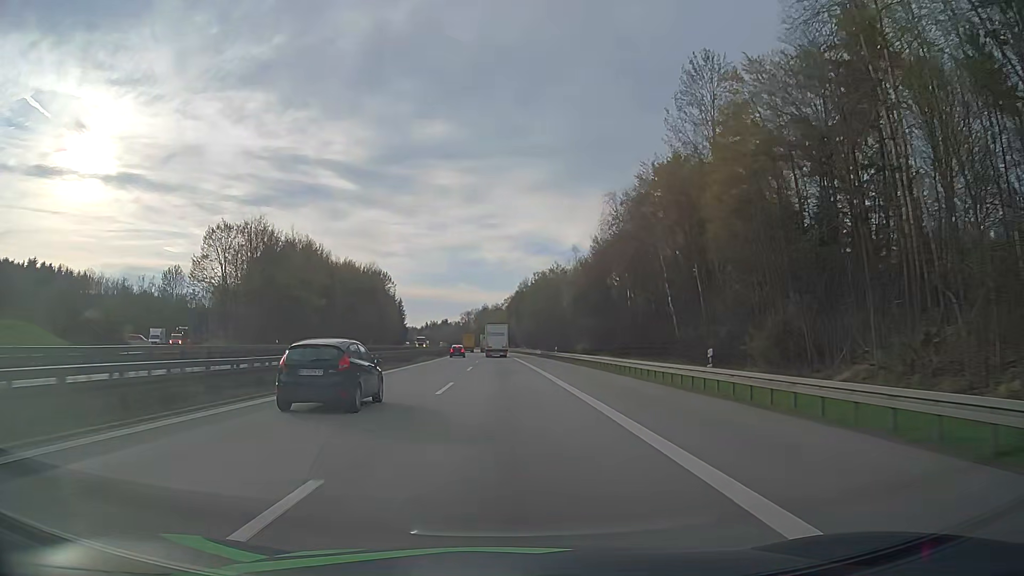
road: motorway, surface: asphalt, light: Day
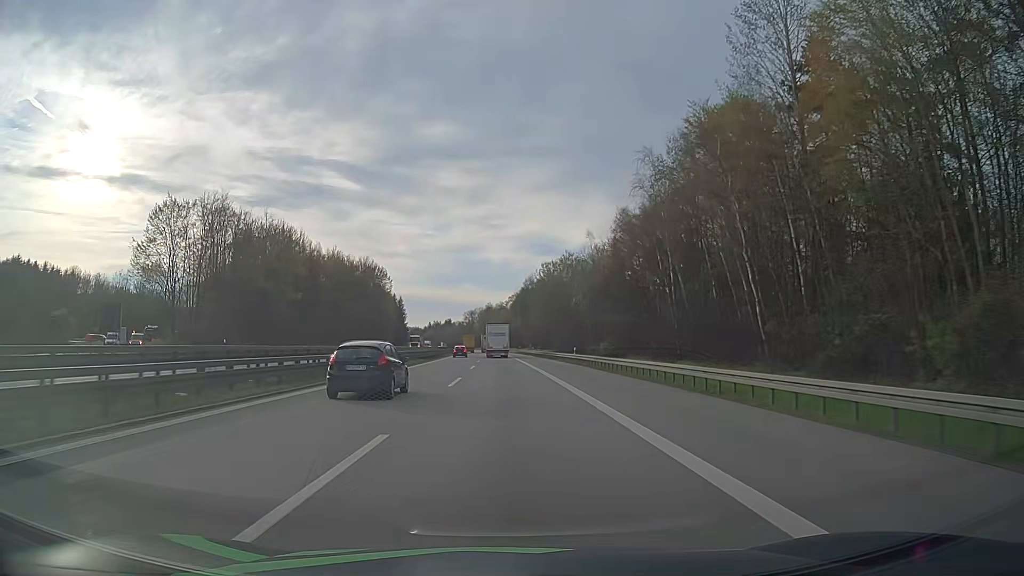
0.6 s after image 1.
(0.0, +14.7) m; 0°
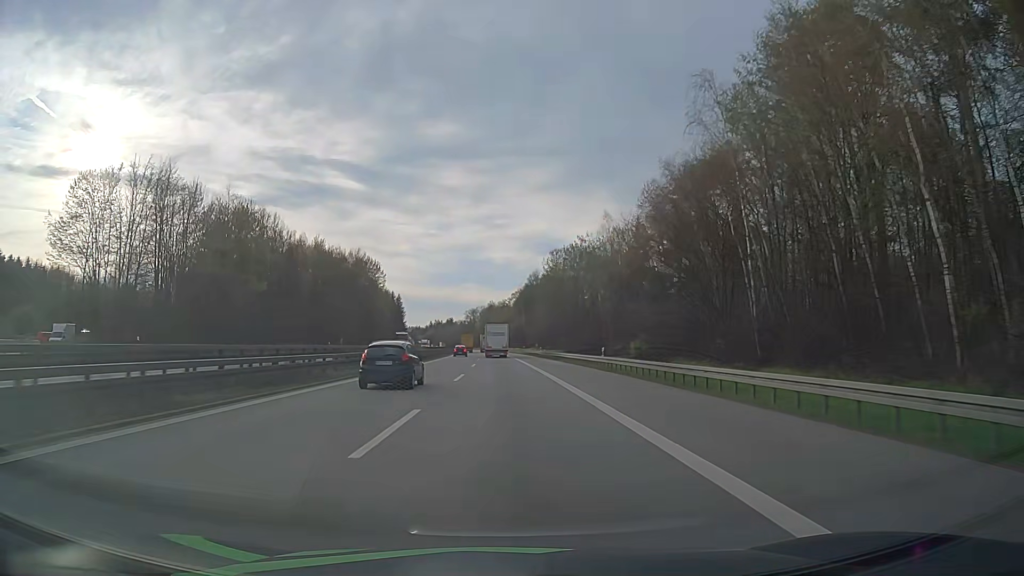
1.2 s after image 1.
(0.0, +14.8) m; 0°
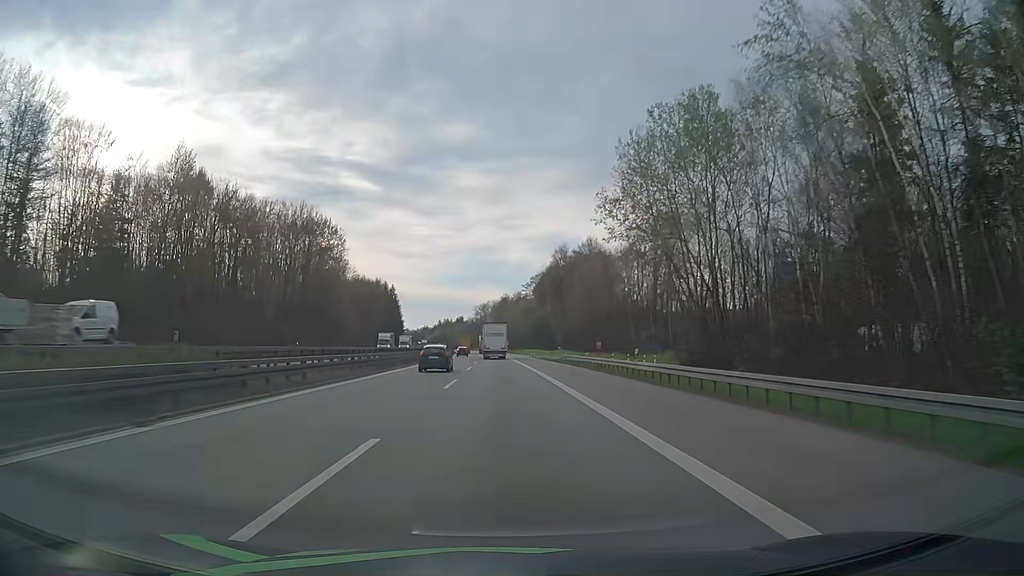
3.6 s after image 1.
(-0.5, +58.7) m; -1°
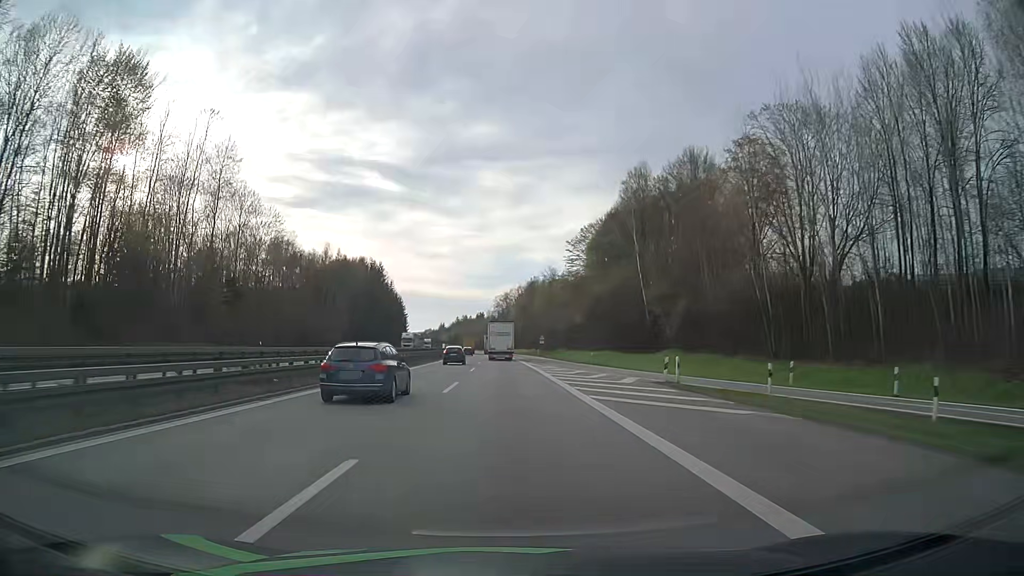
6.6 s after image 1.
(-1.2, +74.9) m; -2°
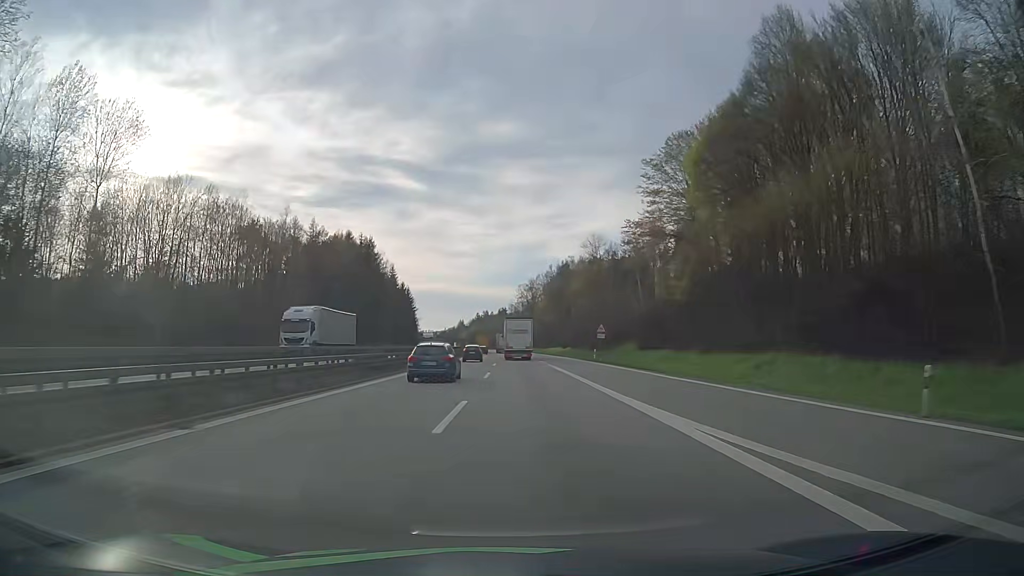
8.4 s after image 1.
(-0.8, +46.3) m; -2°
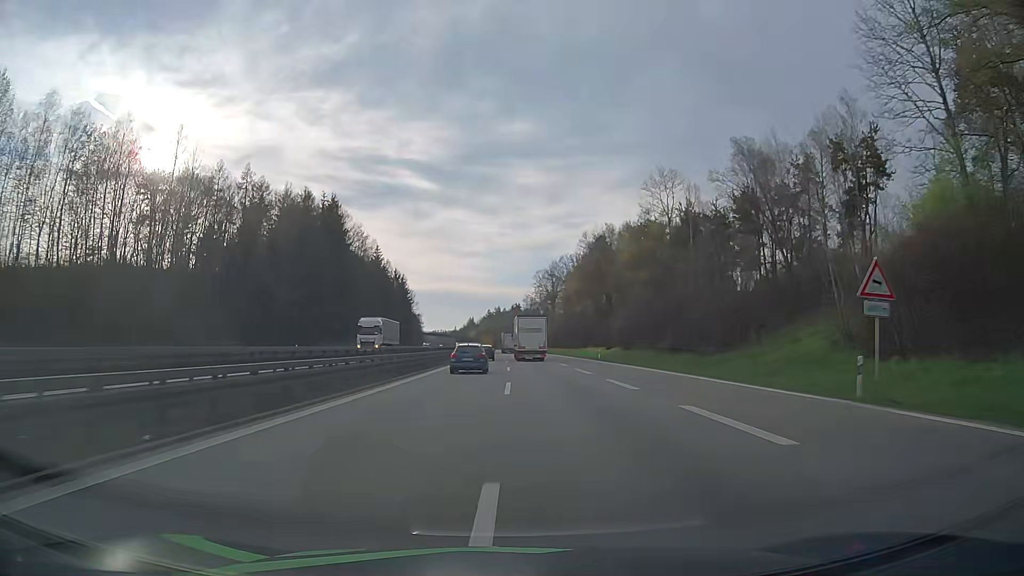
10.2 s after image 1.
(-0.6, +46.3) m; -1°
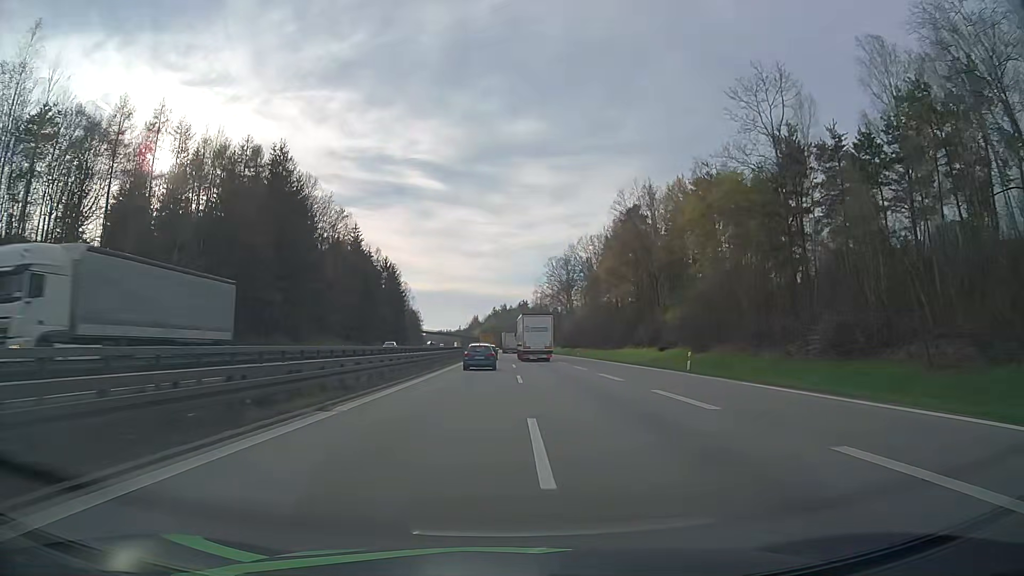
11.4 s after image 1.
(-0.1, +30.8) m; 0°
(0, +10) (0, +20) (0, +30) (0, +40) (0, +50) (-1, +60) (-1, +70) (-1, +80) (-1, +90) (-1, +100) m
